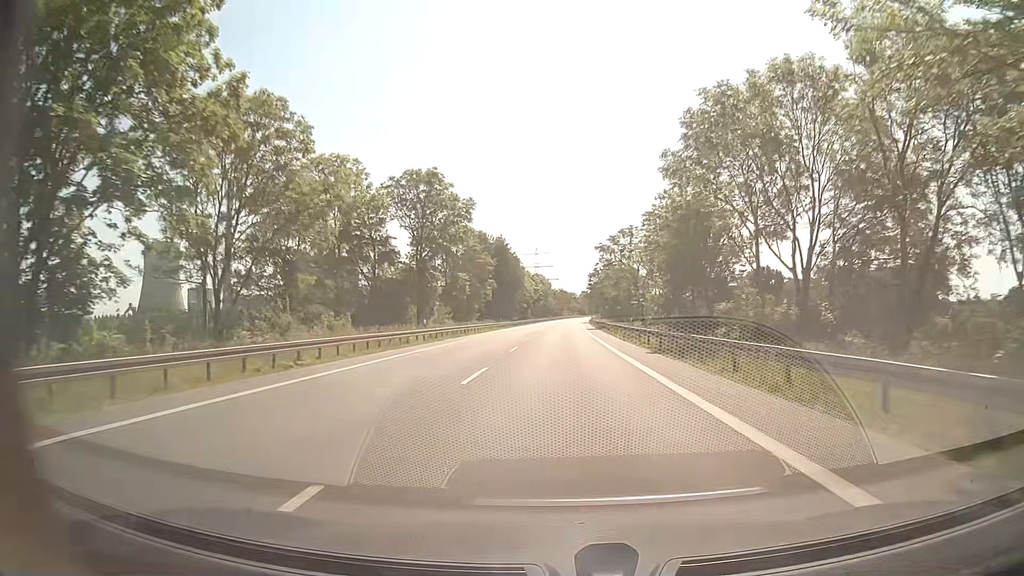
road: secondary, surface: asphalt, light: Day
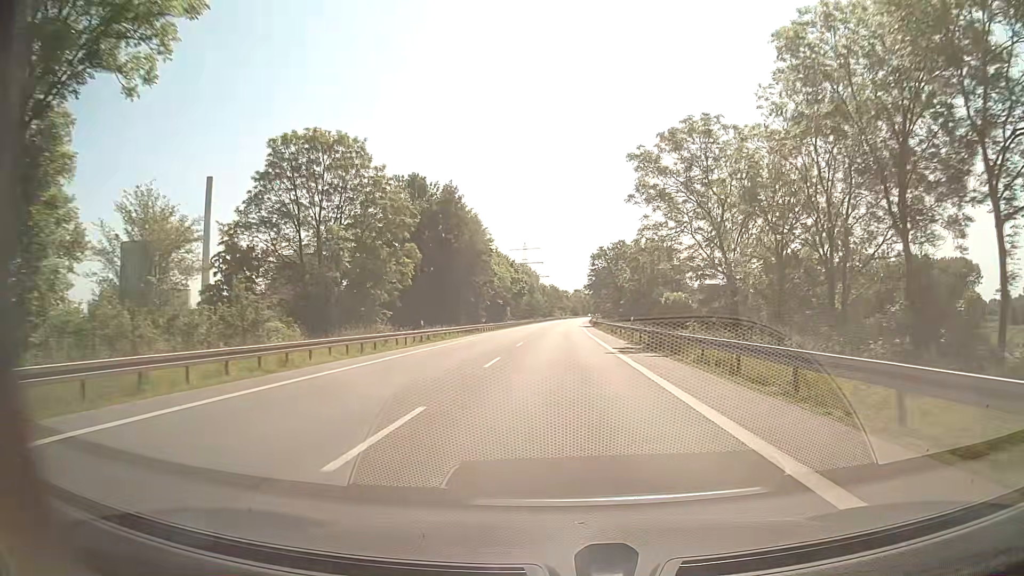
(+0.3, +45.0) m; +1°
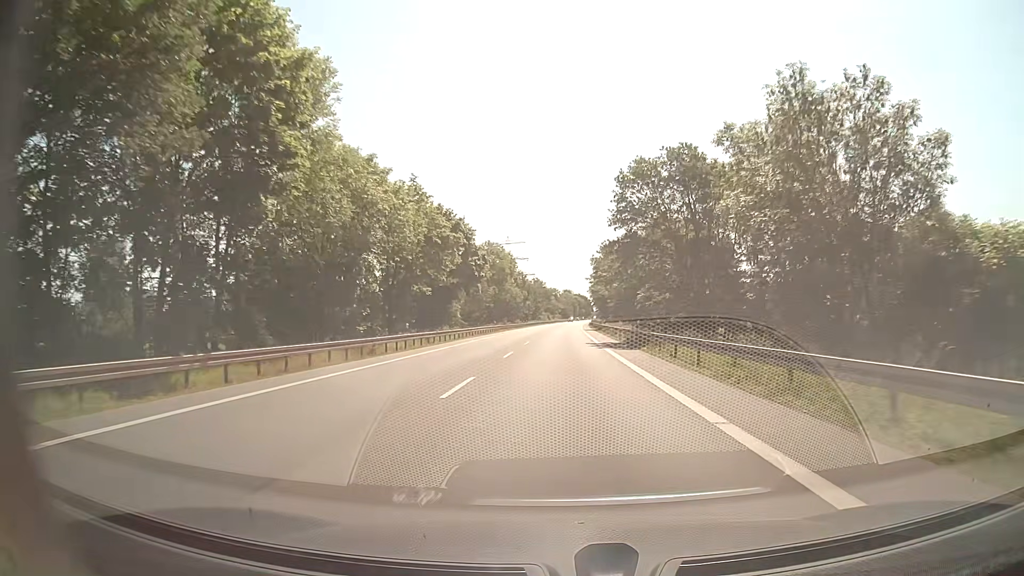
(+0.2, +56.3) m; +1°
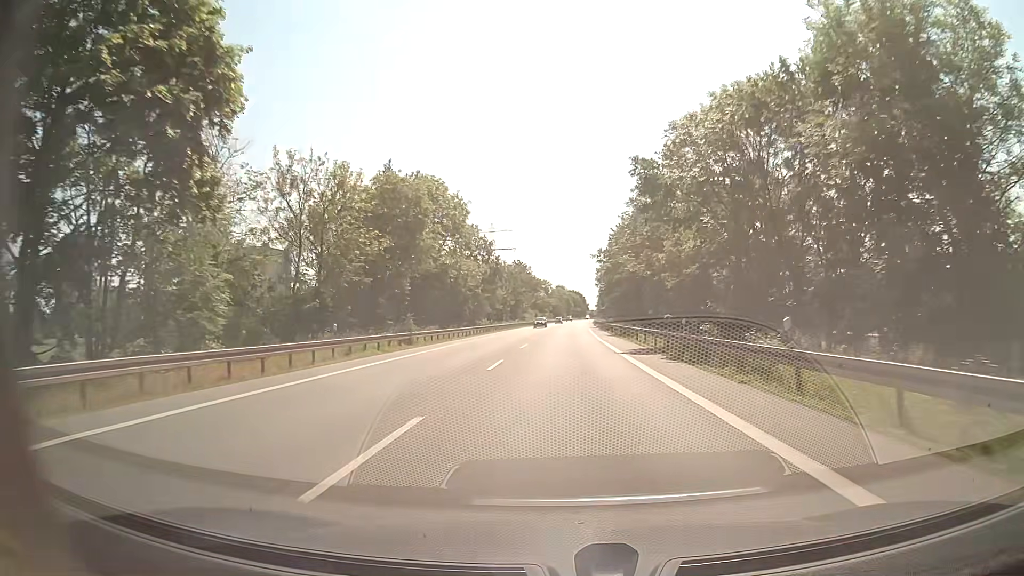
(+0.2, +56.3) m; +1°
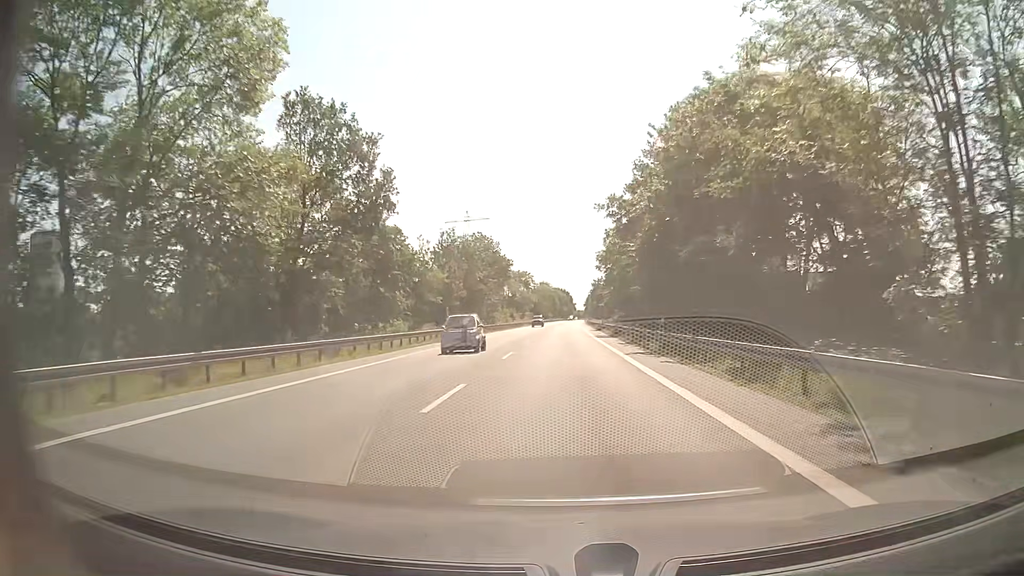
(+0.2, +45.0) m; +1°
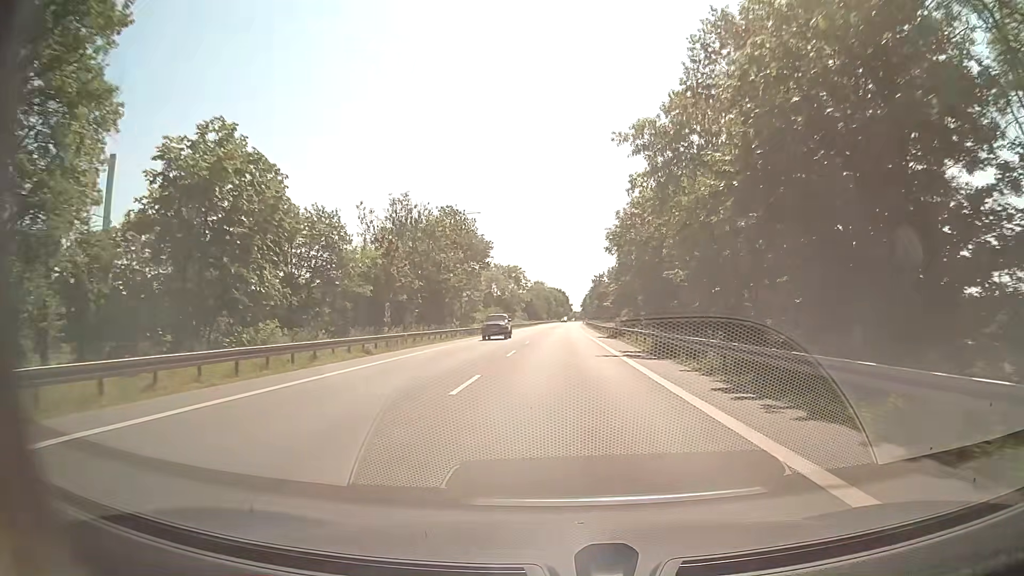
(0.0, +22.5) m; 0°
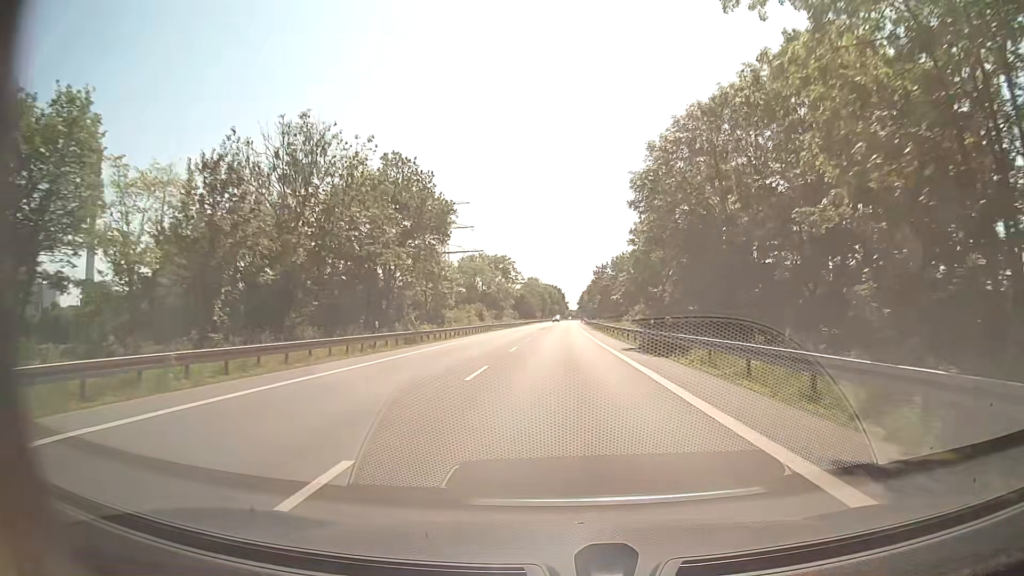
(+0.1, +22.5) m; +1°
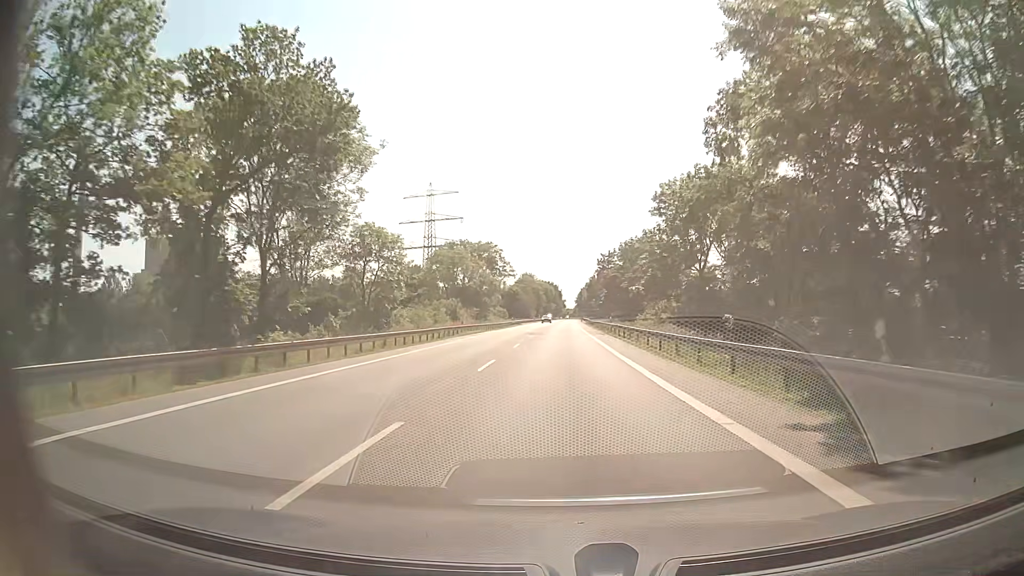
(0.0, +22.5) m; 0°
(0, +10) (0, +20) (0, +30) (0, +40) (0, +50) (+1, +60) (+1, +70) (+1, +80) (+1, +90) (+1, +100) m
